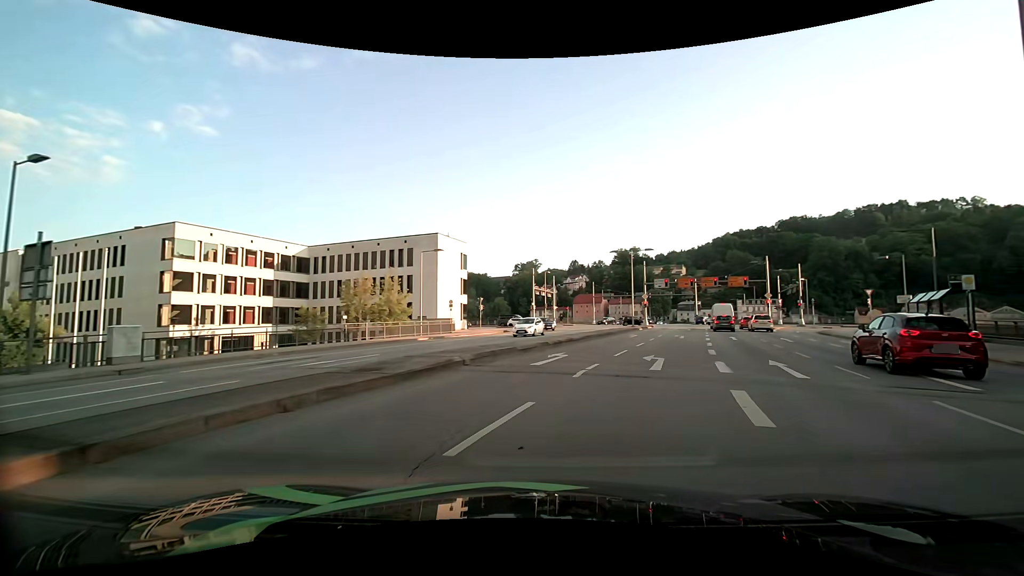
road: primary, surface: asphalt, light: Day
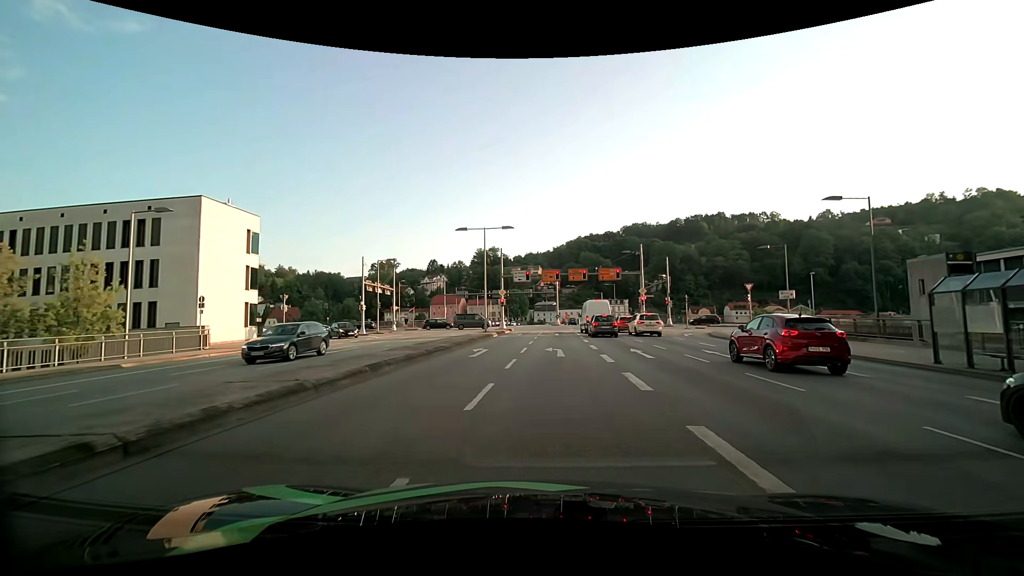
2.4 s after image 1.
(+2.8, +15.0) m; +15°
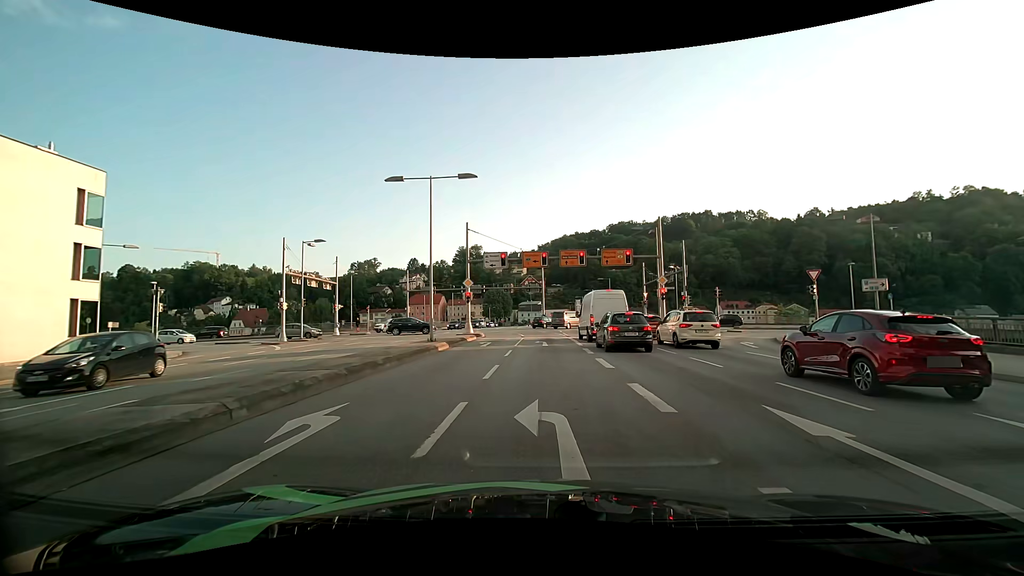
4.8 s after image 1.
(+0.5, +14.3) m; +2°
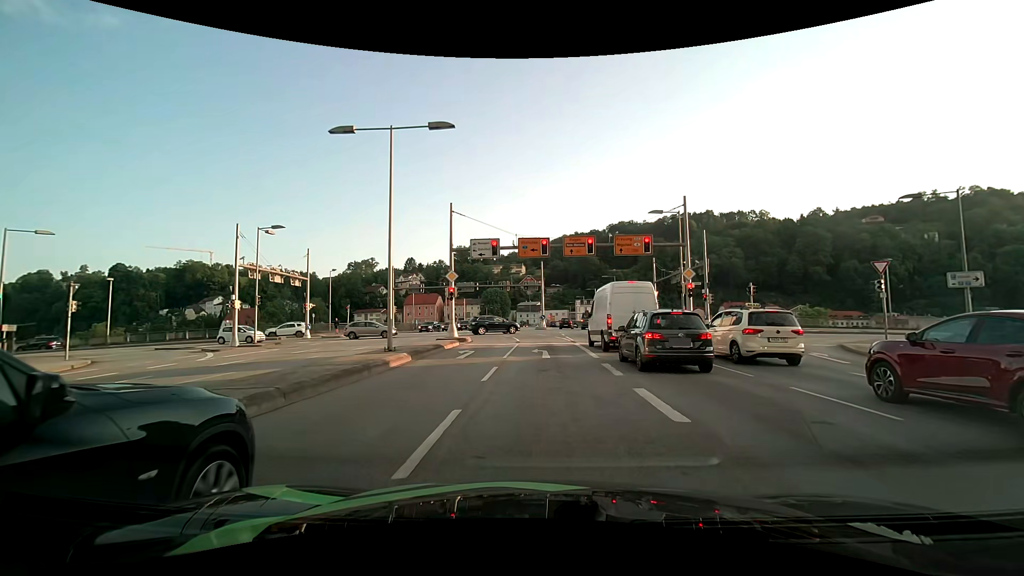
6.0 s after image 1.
(0.0, +6.5) m; +1°
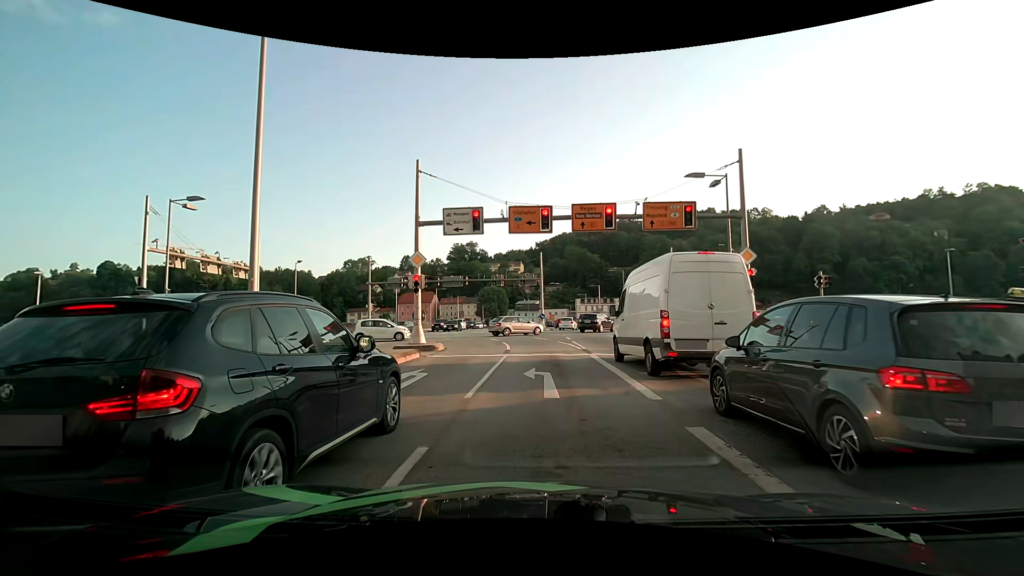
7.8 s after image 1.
(0.0, +8.3) m; 0°
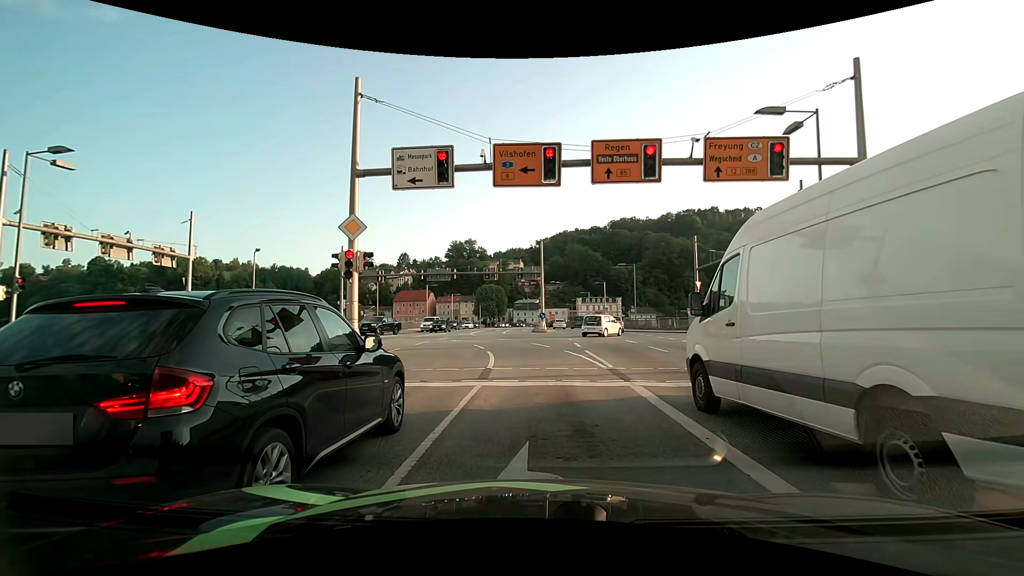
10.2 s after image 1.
(0.0, +7.6) m; 0°
